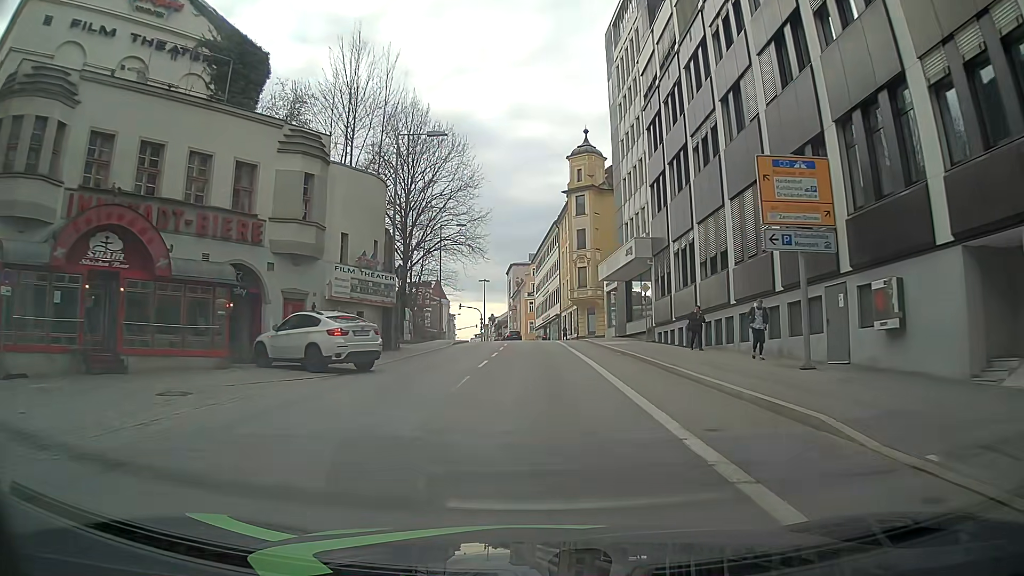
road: tertiary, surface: asphalt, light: Day
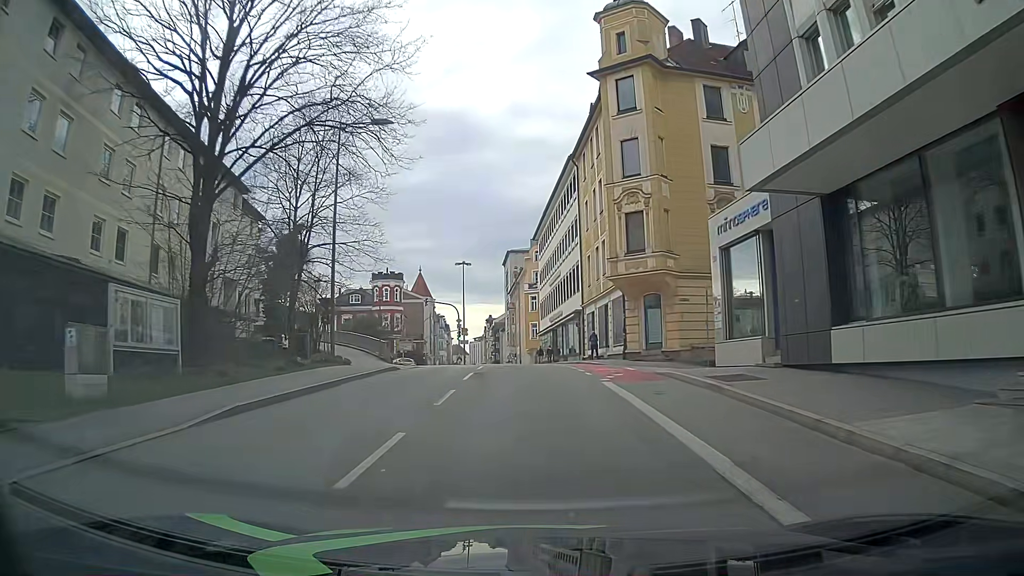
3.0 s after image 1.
(-0.2, +31.9) m; -1°
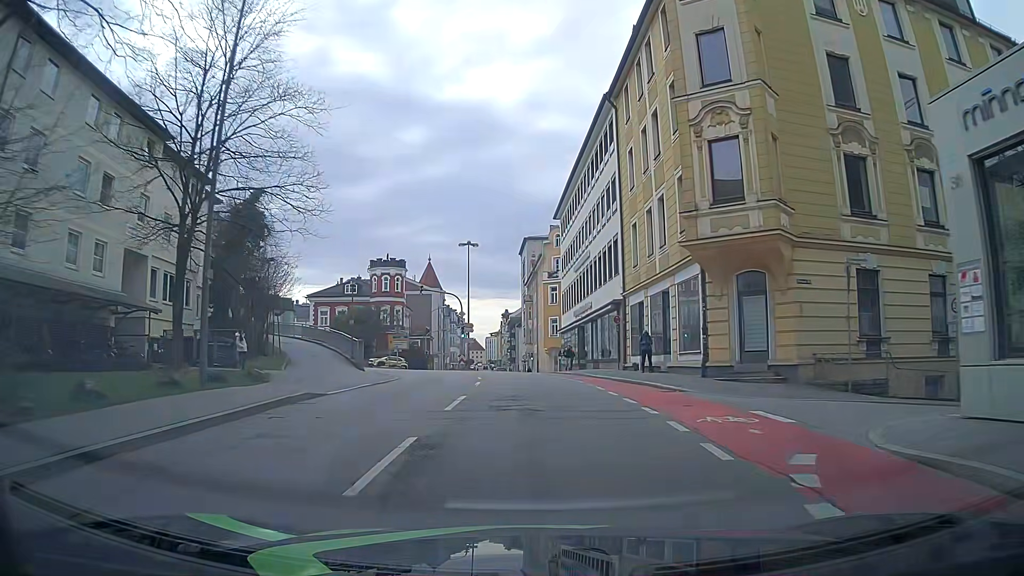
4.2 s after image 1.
(0.0, +12.3) m; 0°
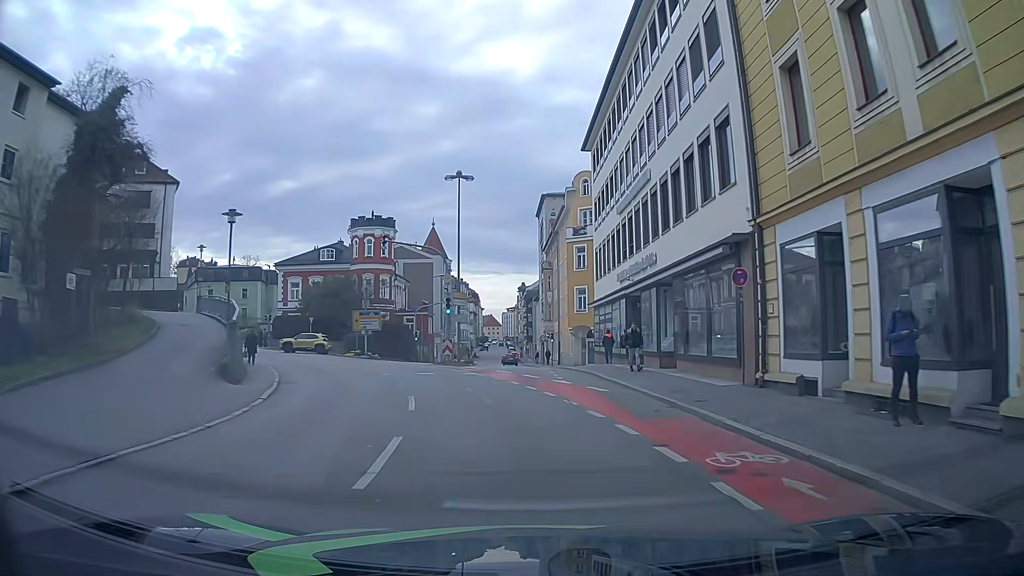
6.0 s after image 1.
(-0.3, +17.7) m; -2°
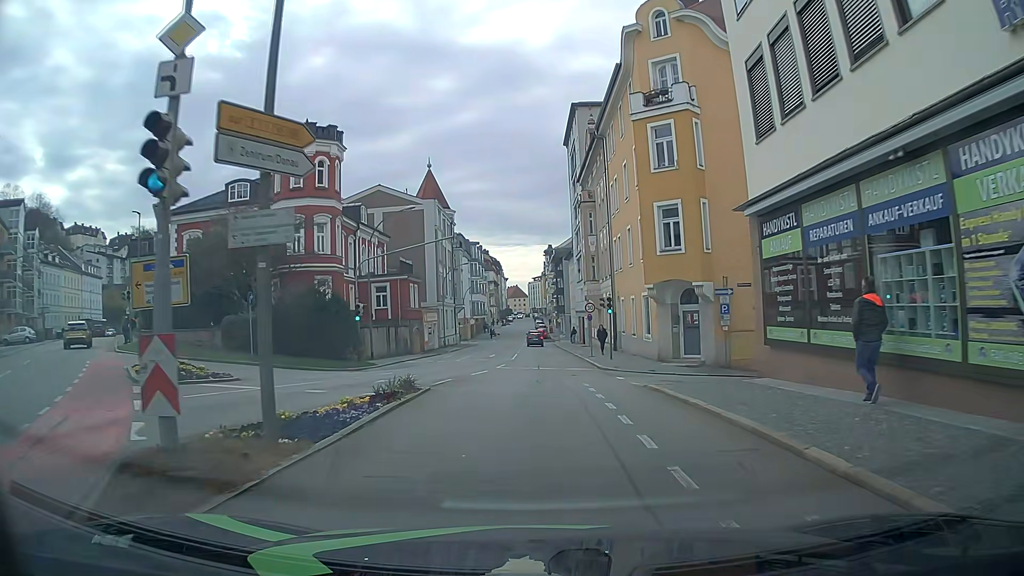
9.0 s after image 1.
(-0.3, +28.4) m; -1°
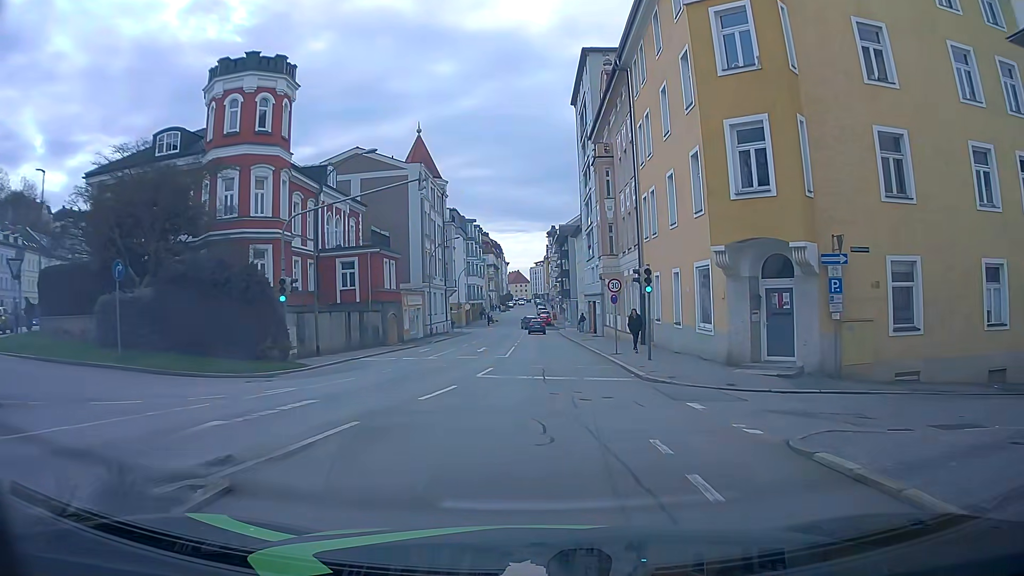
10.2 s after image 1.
(-0.1, +10.5) m; 0°
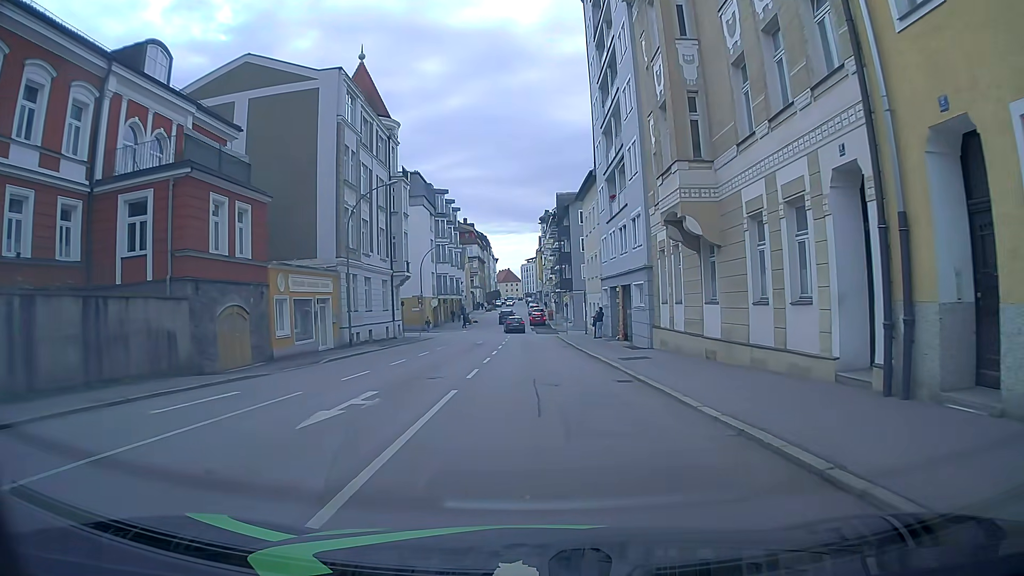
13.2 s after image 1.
(-0.1, +24.4) m; 0°
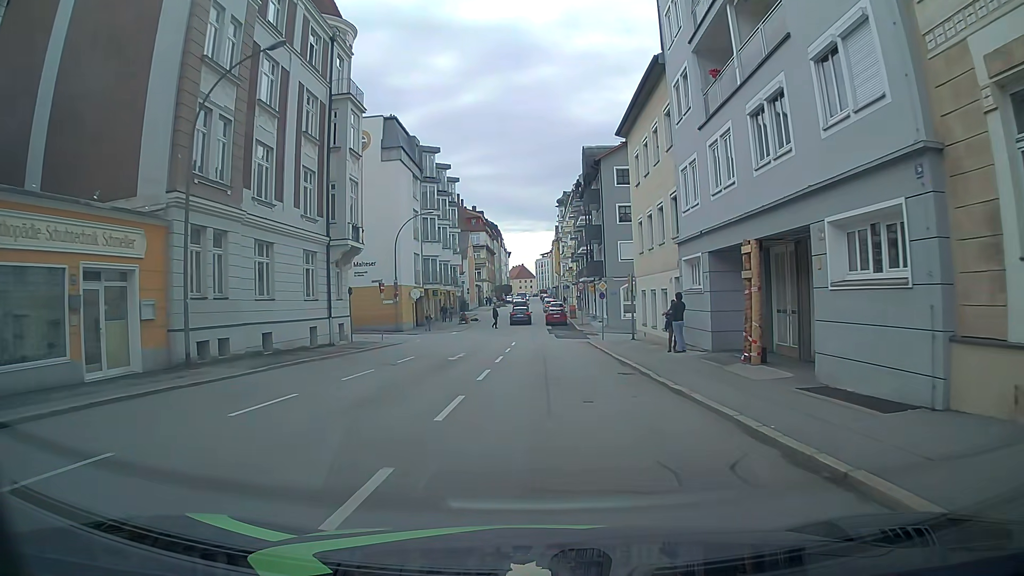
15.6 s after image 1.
(-0.3, +19.5) m; -1°
(0, +10) (0, +20) (0, +30) (-1, +40) (-1, +50) (-2, +60) (-2, +70) (-2, +80) (-2, +90) (-2, +100) m
